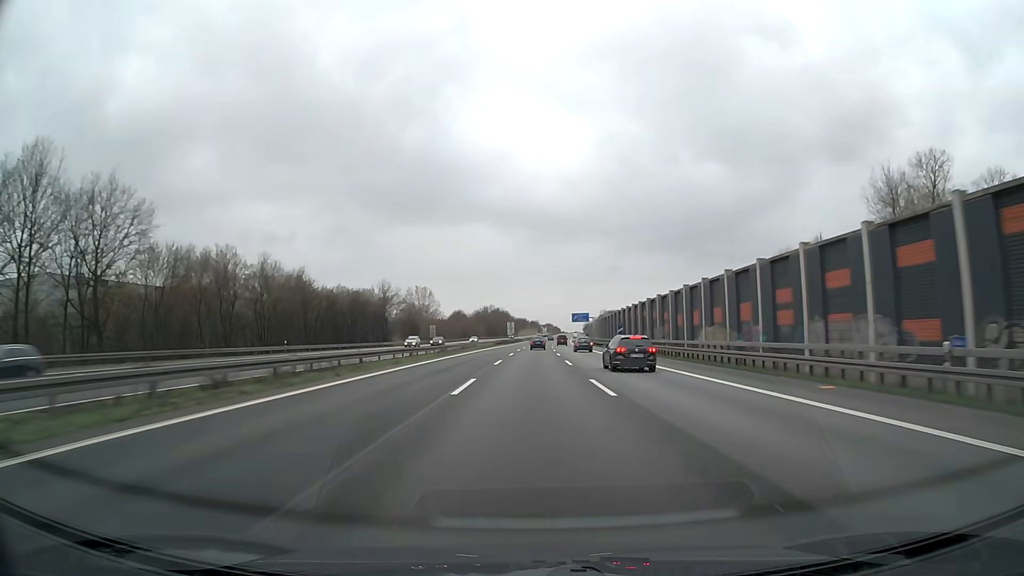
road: motorway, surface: asphalt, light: Day
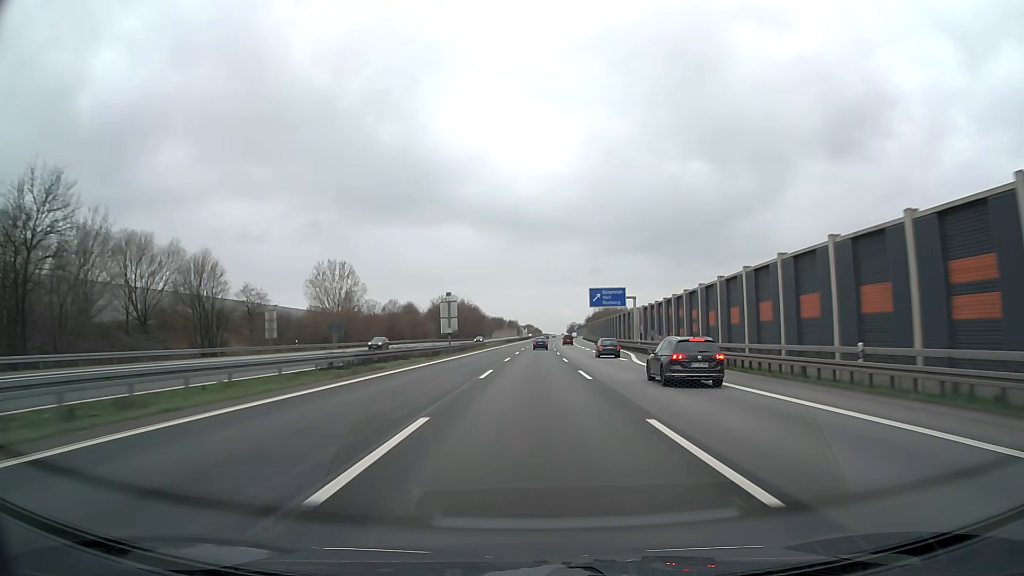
(+1.5, +99.8) m; +2°
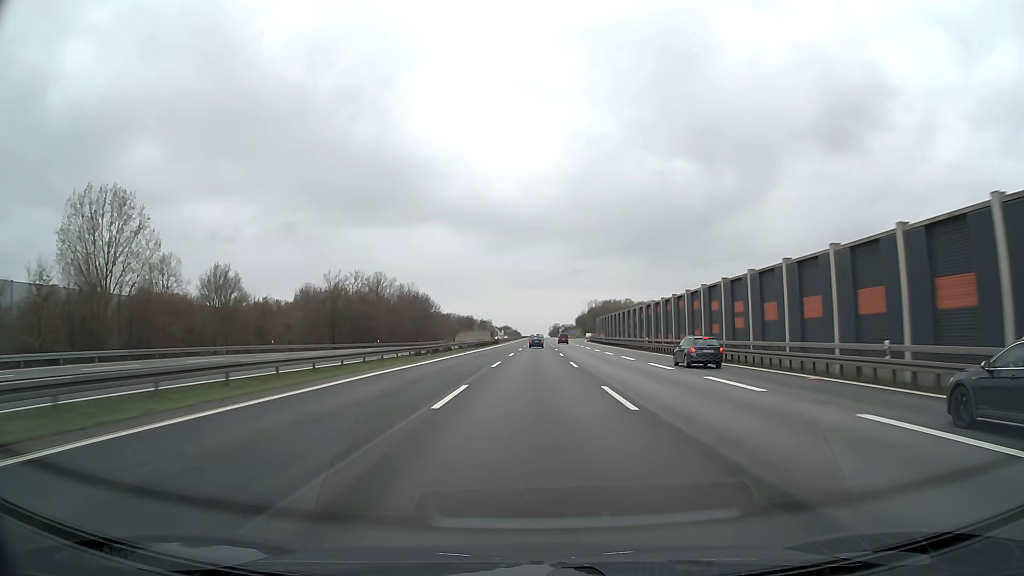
(+1.8, +100.2) m; +2°
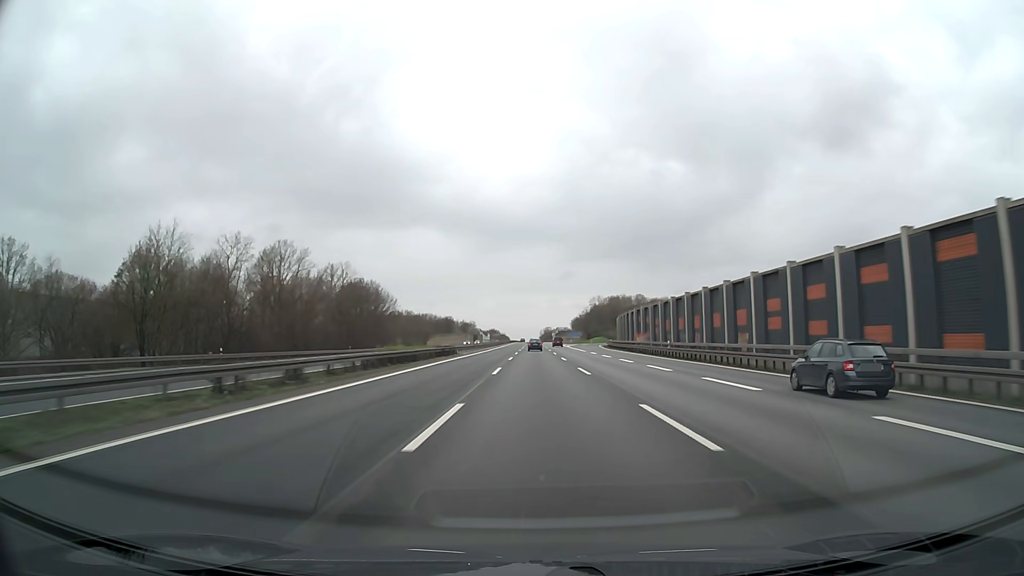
(+0.4, +60.4) m; +1°
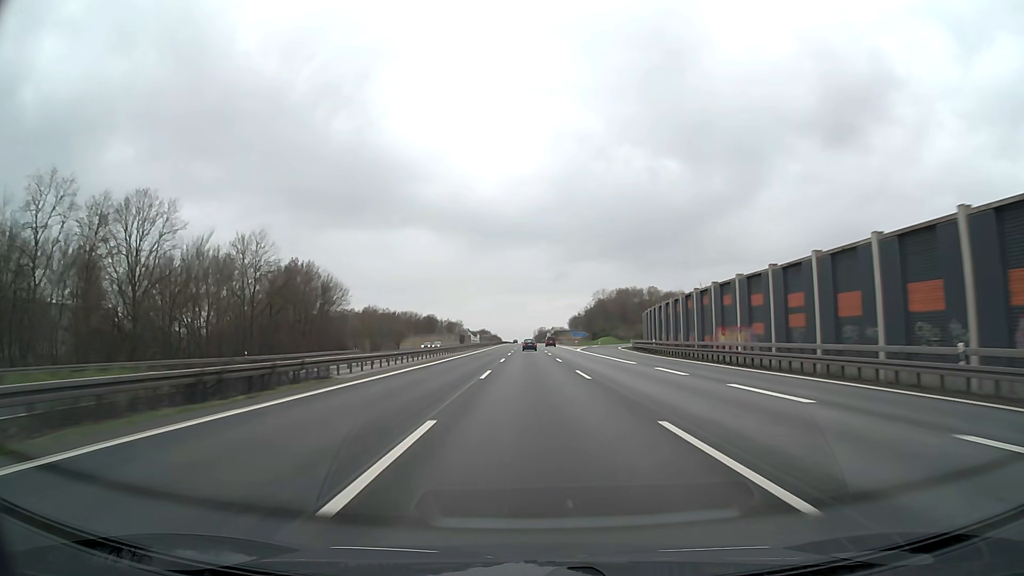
(+0.3, +40.4) m; +1°
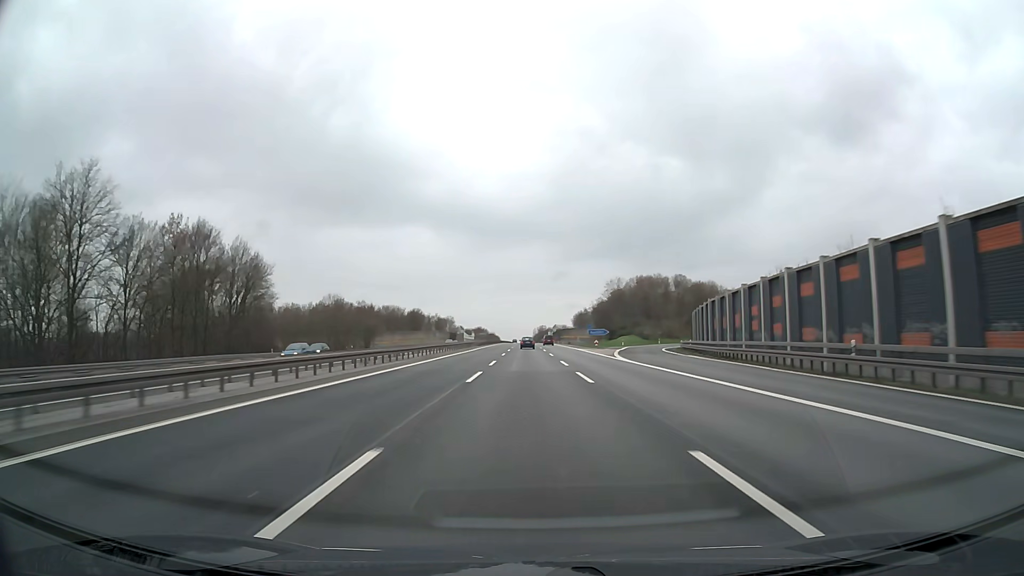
(+0.1, +40.5) m; 0°
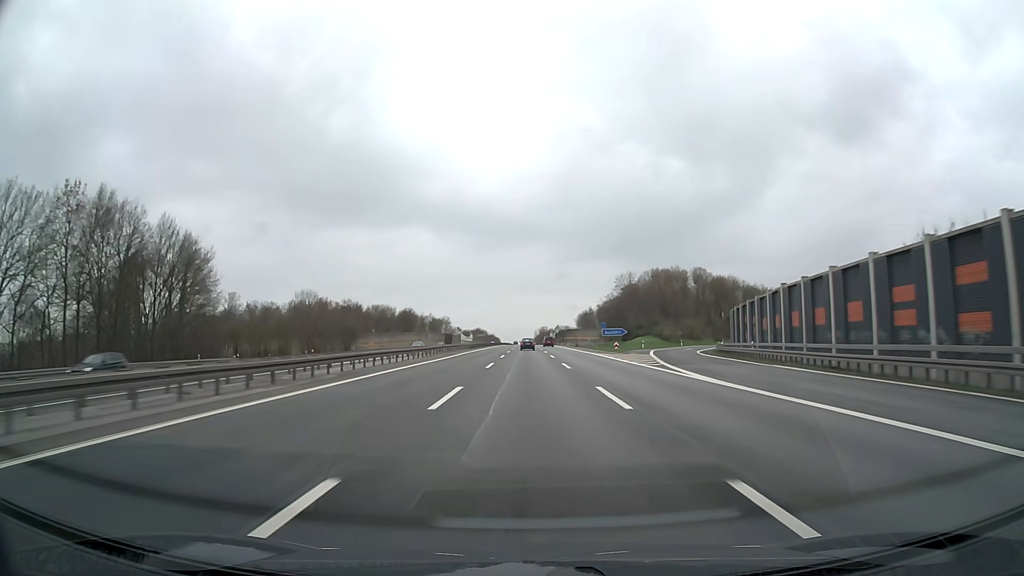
(0.0, +20.3) m; 0°
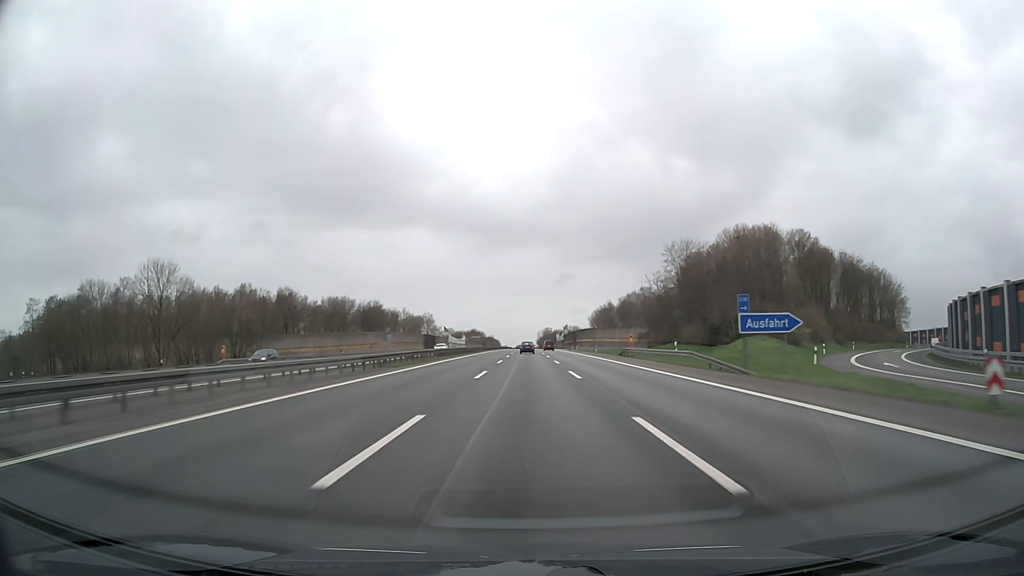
(0.0, +60.7) m; 0°
(0, +10) (0, +20) (0, +30) (0, +40) (0, +50) (0, +60) (0, +70) (0, +80) (0, +90) (0, +100) m
